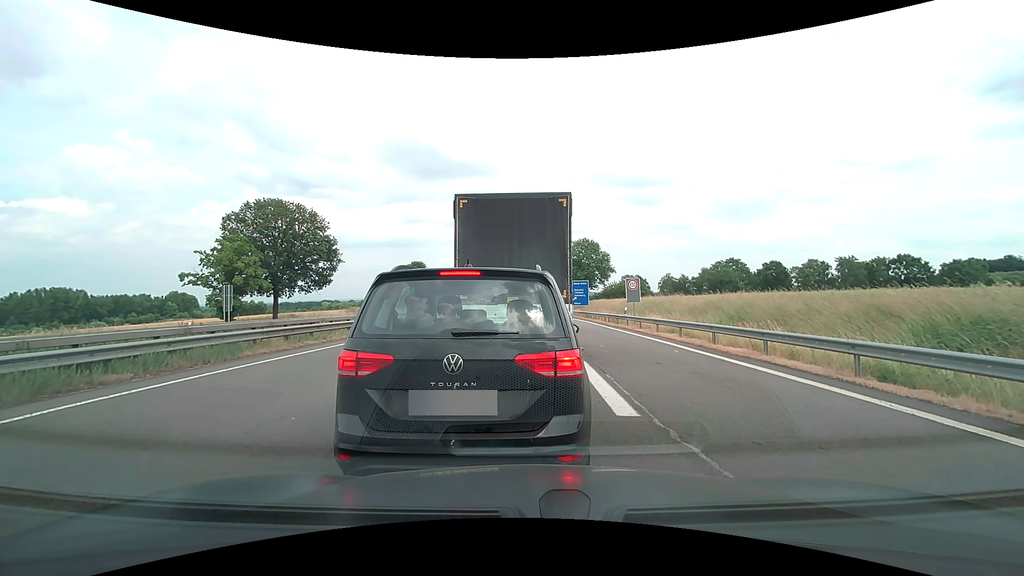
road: motorway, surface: asphalt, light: Day
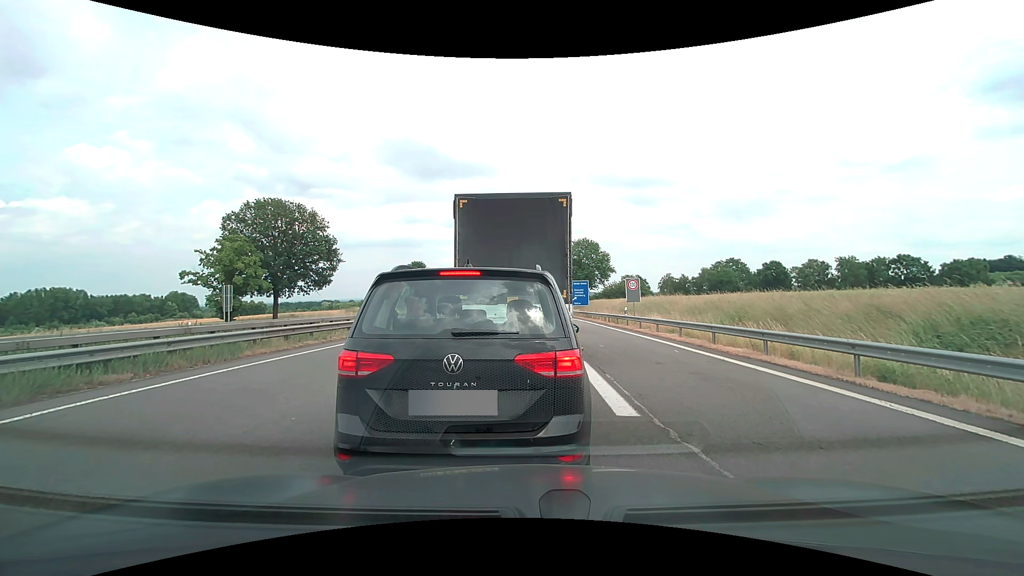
(0.0, 0.0) m; 0°
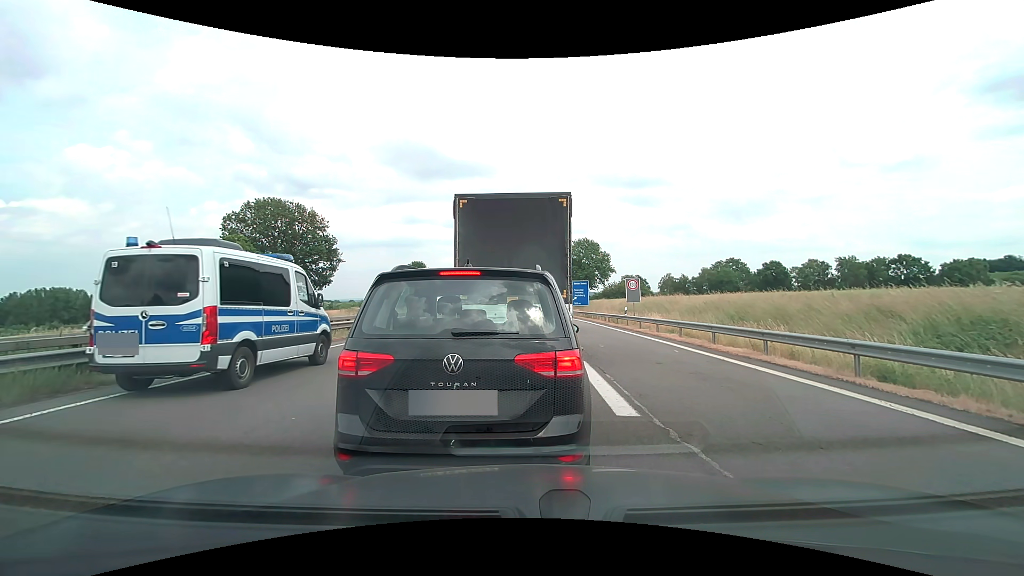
(0.0, 0.0) m; 0°
(0, +10) (0, +20) (0, +30) (0, +40) (0, +50) (0, +60) (0, +70) (0, +80) (0, +90) (0, +100) m
